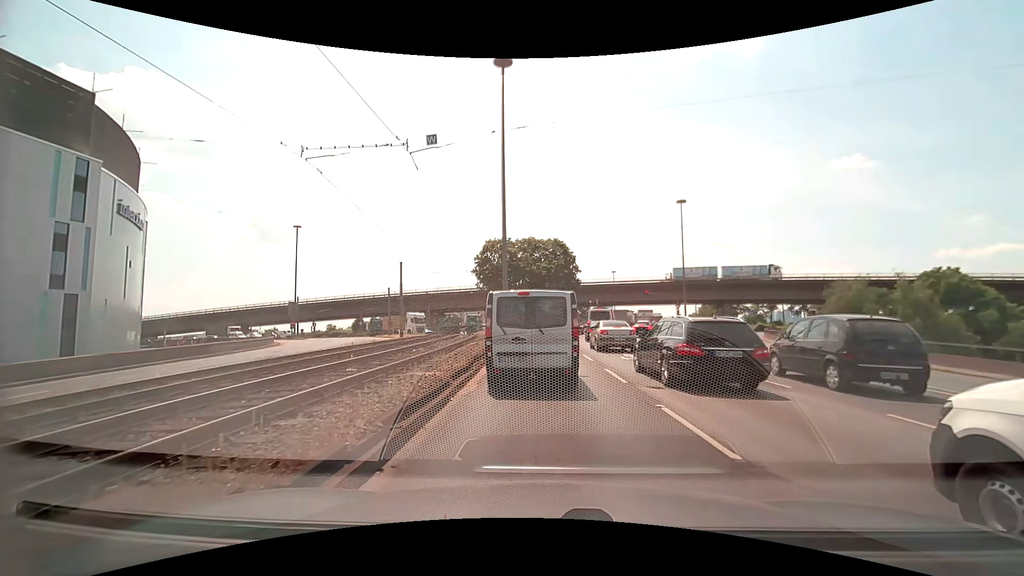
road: primary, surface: asphalt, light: Day
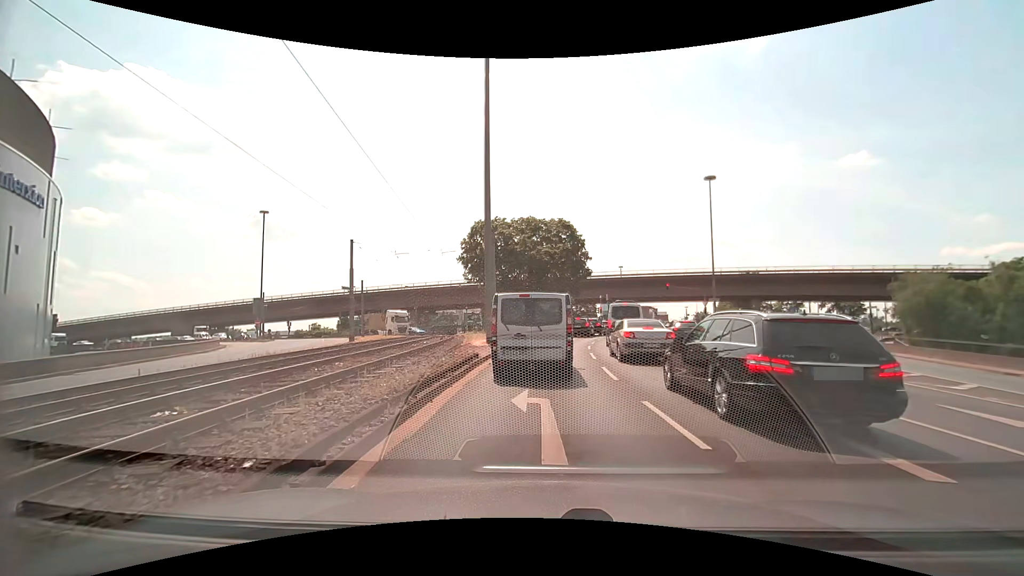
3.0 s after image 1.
(-0.1, +11.8) m; -1°
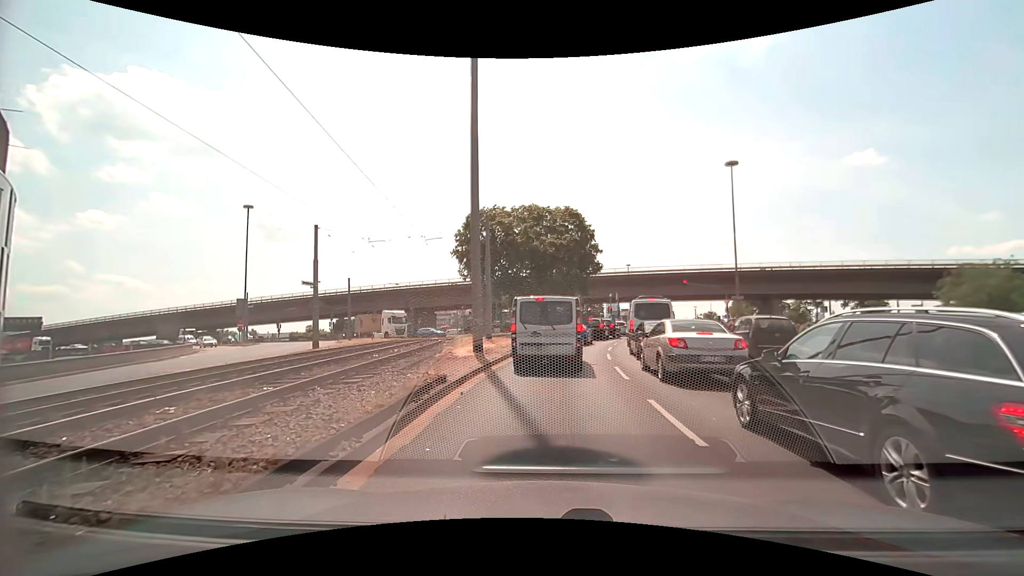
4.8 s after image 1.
(0.0, +5.7) m; +1°
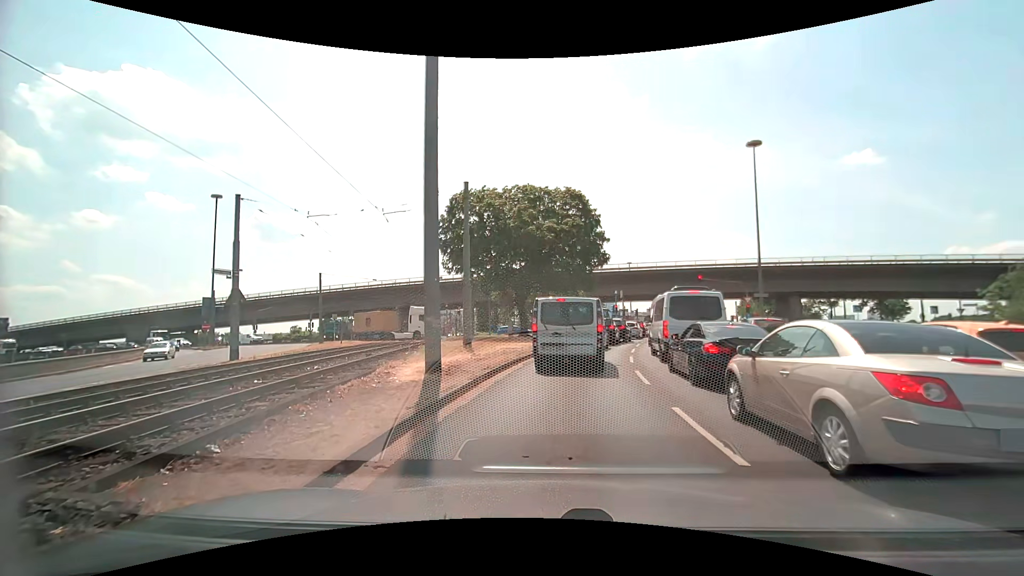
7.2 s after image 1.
(-0.1, +6.8) m; -1°
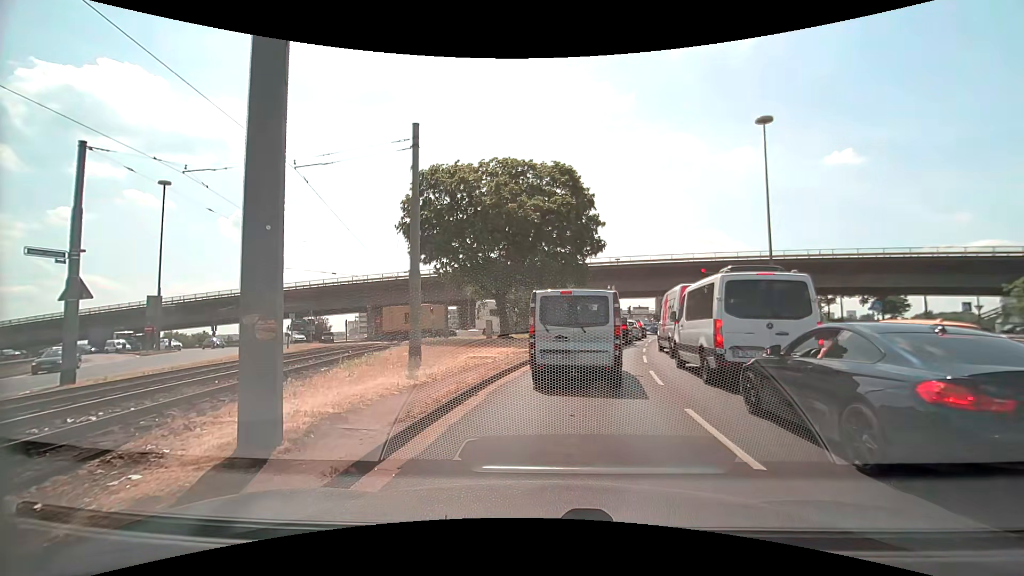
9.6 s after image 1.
(+0.1, +6.1) m; +1°
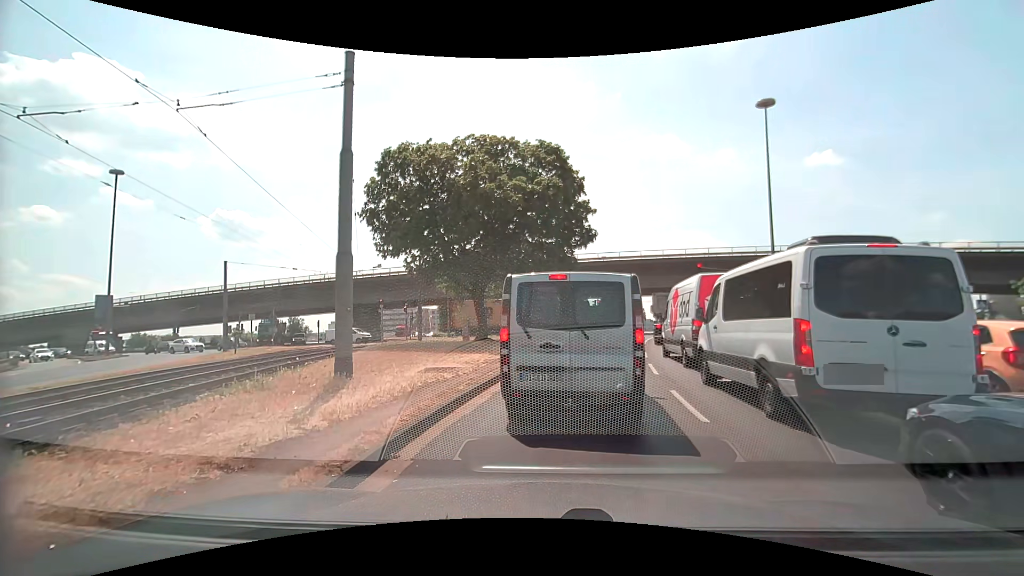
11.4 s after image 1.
(+0.1, +3.9) m; +3°
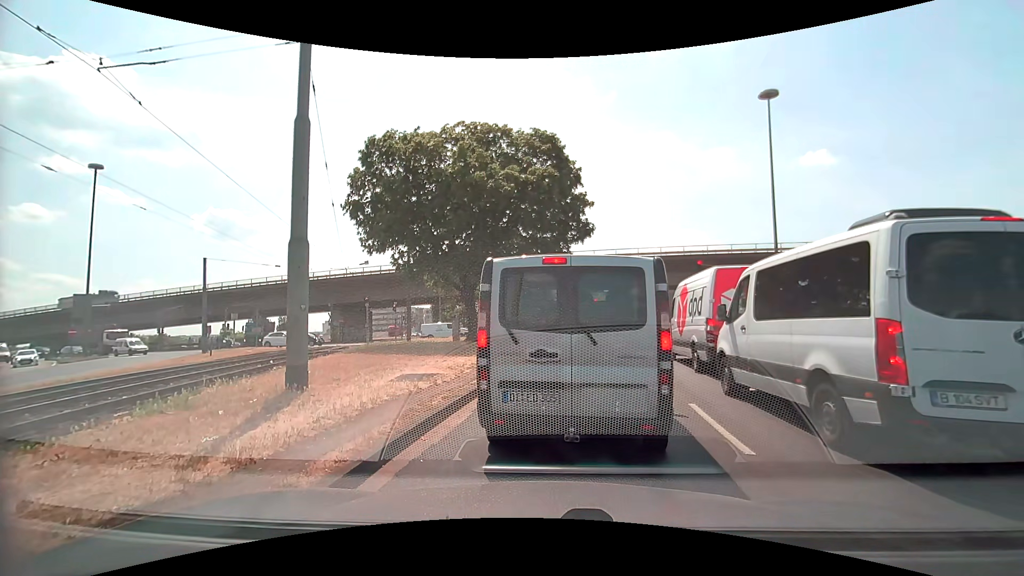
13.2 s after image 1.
(0.0, +1.5) m; -1°
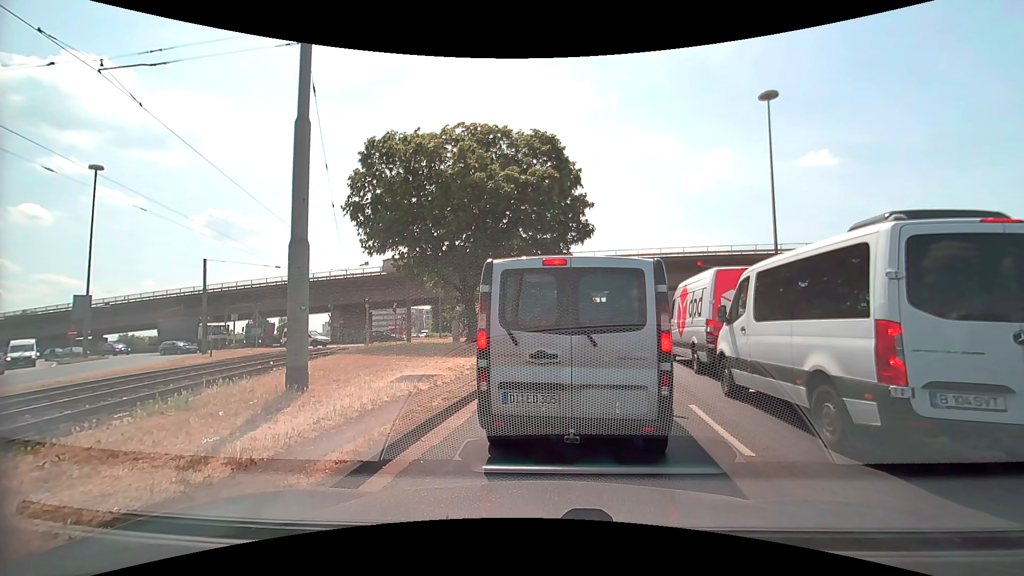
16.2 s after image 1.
(0.0, +0.1) m; 0°
(+1, +10) (+2, +20) (+4, +30) (+6, +39) (+9, +49) (+11, +59) (+13, +69) (+14, +79) (+14, +89) (+13, +99) m
